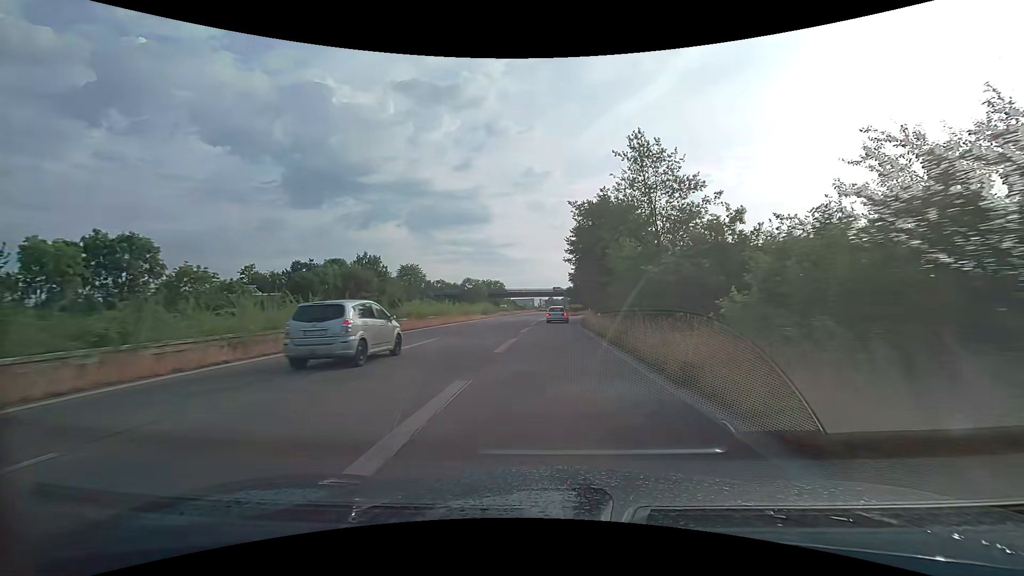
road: trunk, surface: asphalt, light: Day
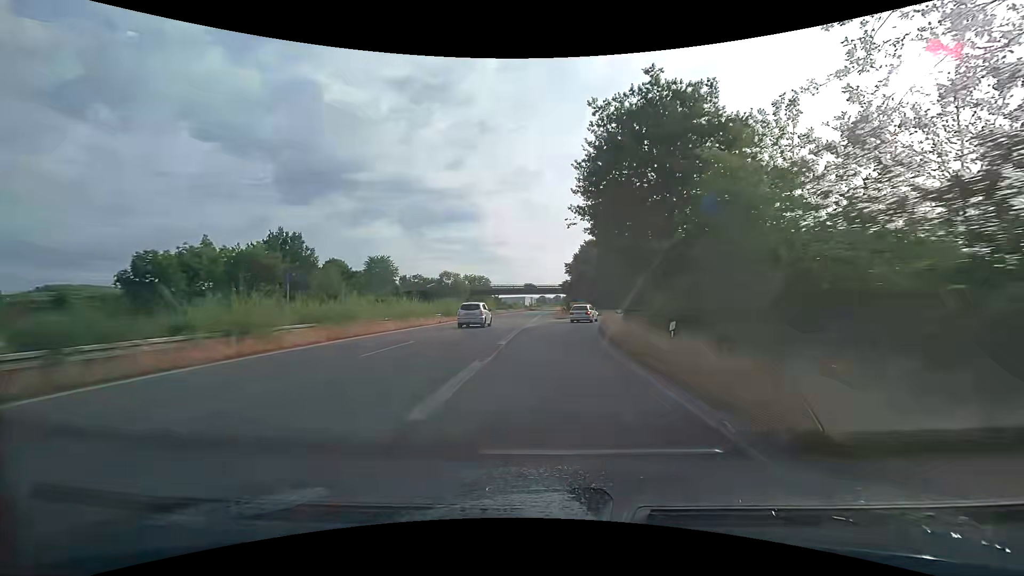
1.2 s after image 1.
(+0.1, +21.2) m; +1°
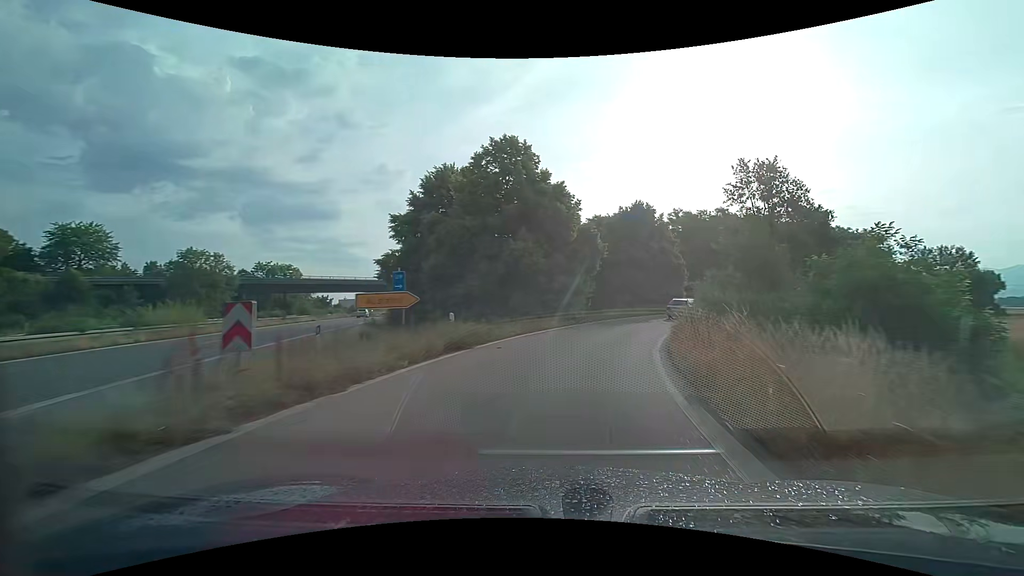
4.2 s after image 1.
(+3.7, +45.7) m; +15°
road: trunk_link
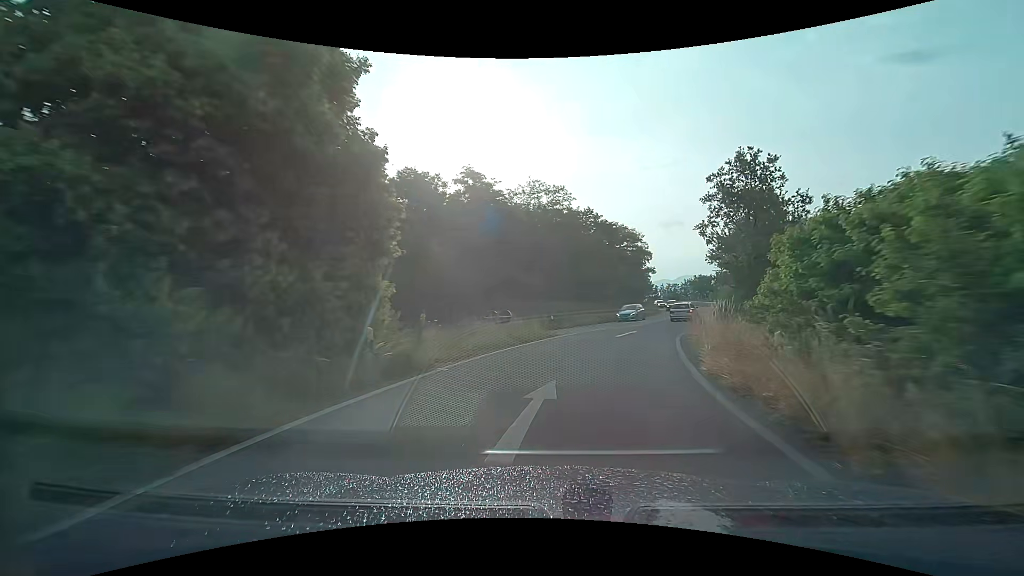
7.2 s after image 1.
(+10.7, +39.6) m; +29°
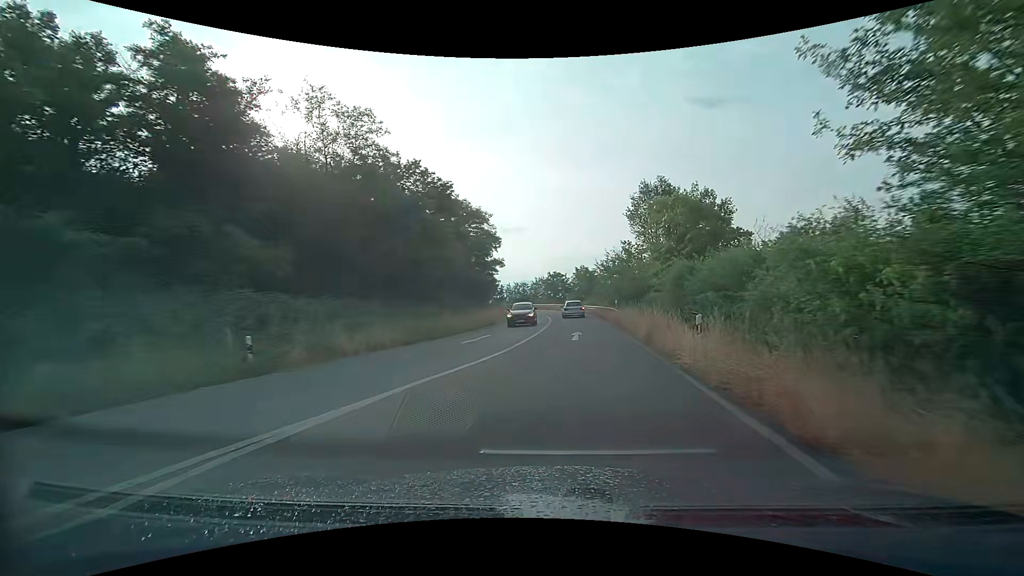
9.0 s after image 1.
(+3.5, +24.0) m; +17°
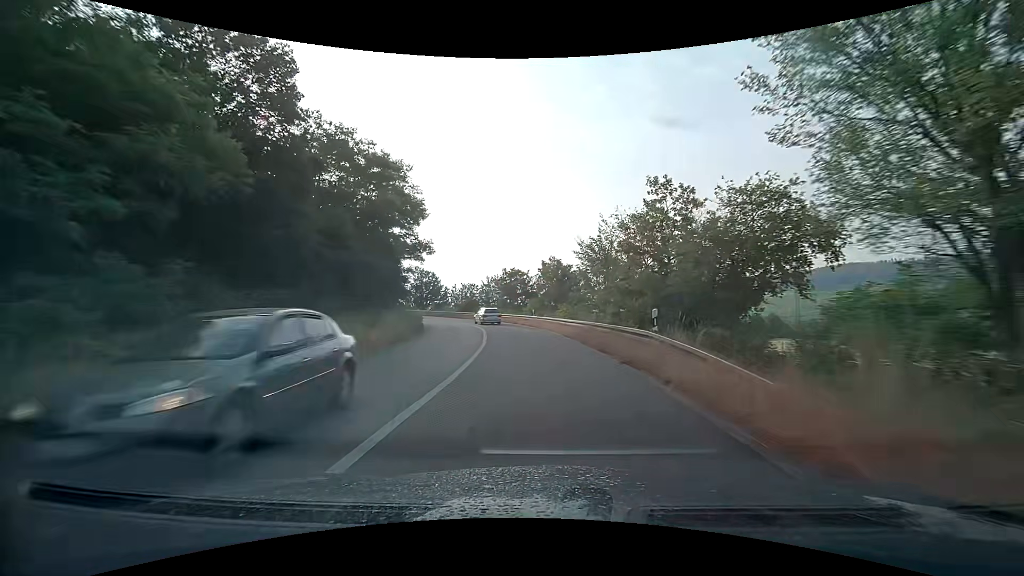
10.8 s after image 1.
(+2.1, +24.0) m; +6°
